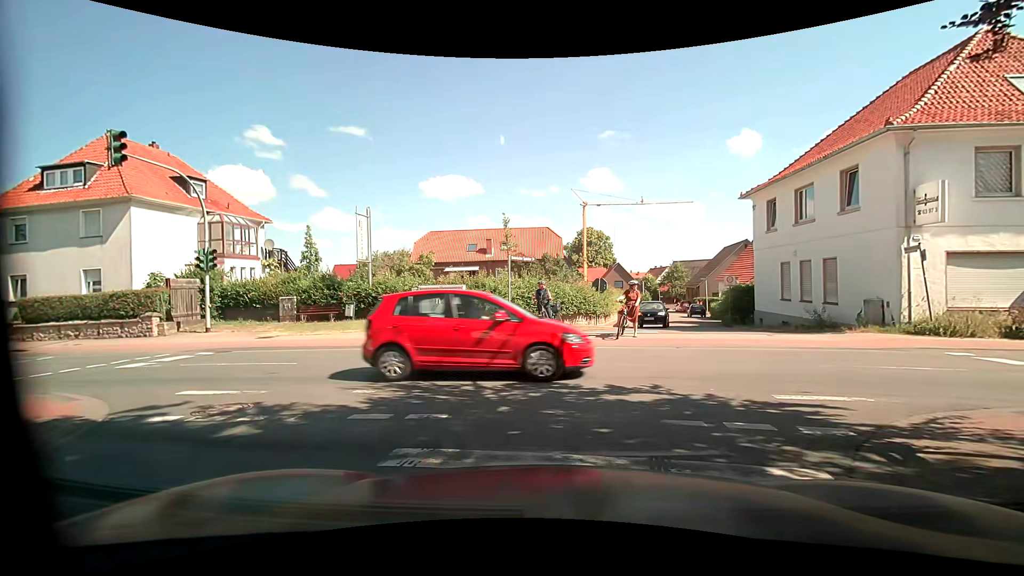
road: residential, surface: asphalt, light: Day
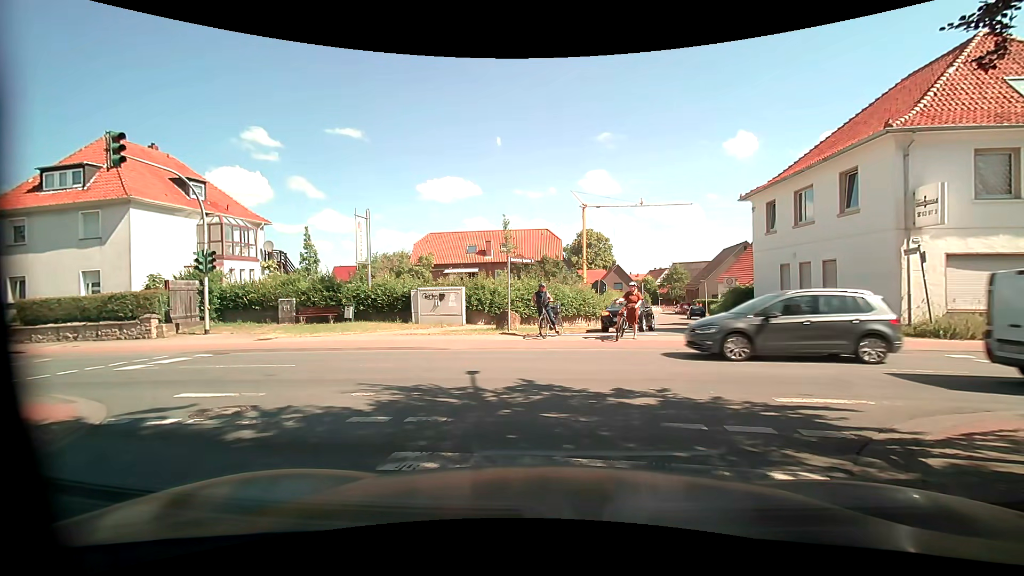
(0.0, +0.1) m; 0°
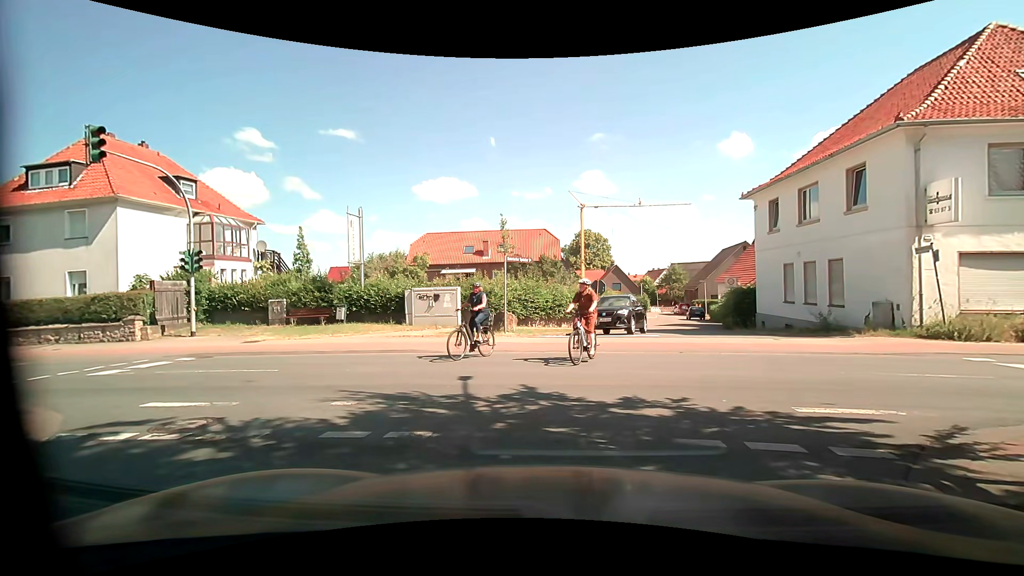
(0.0, +0.6) m; 0°
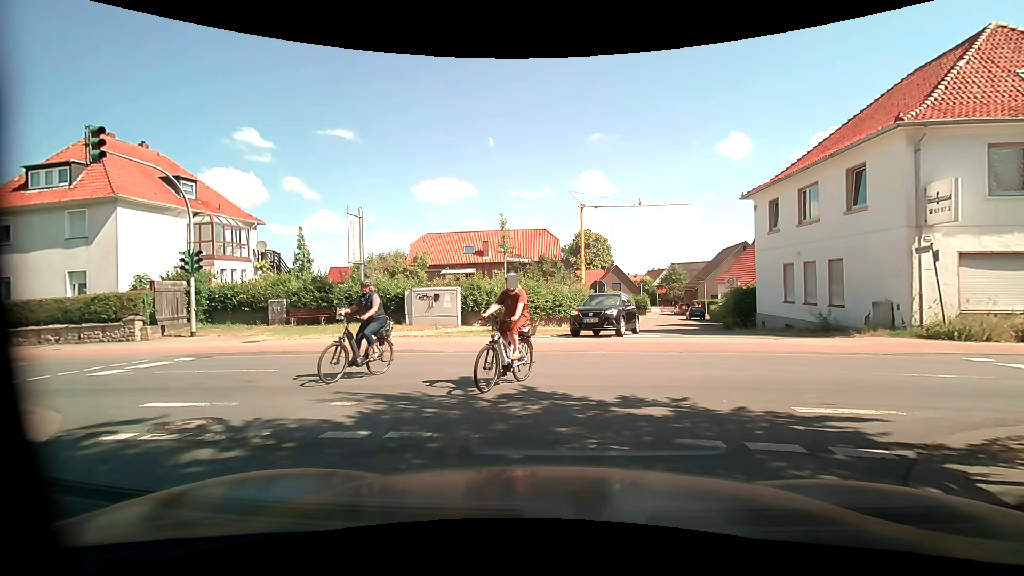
(0.0, 0.0) m; 0°
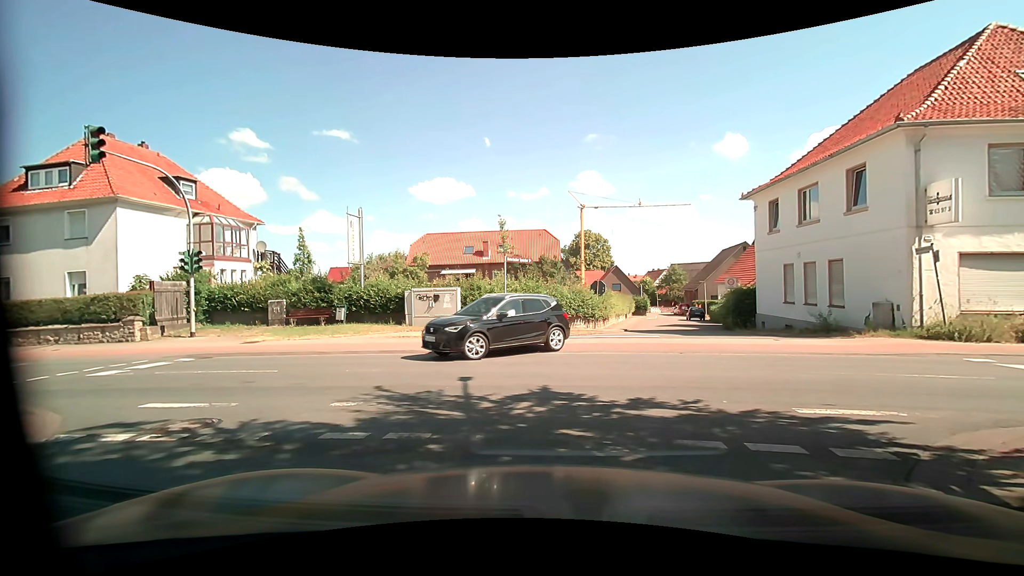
(0.0, 0.0) m; 0°
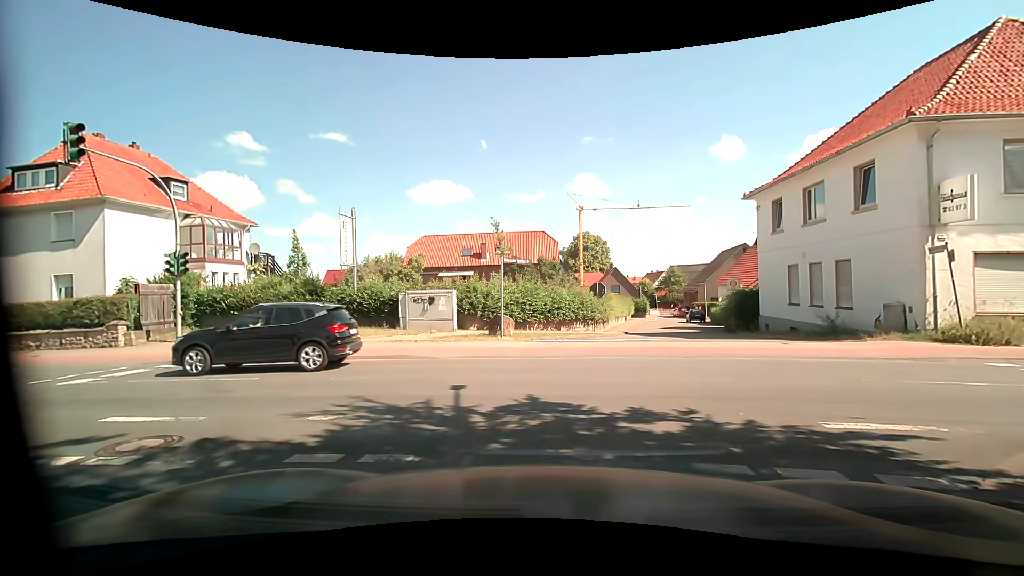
(0.0, +0.6) m; 0°
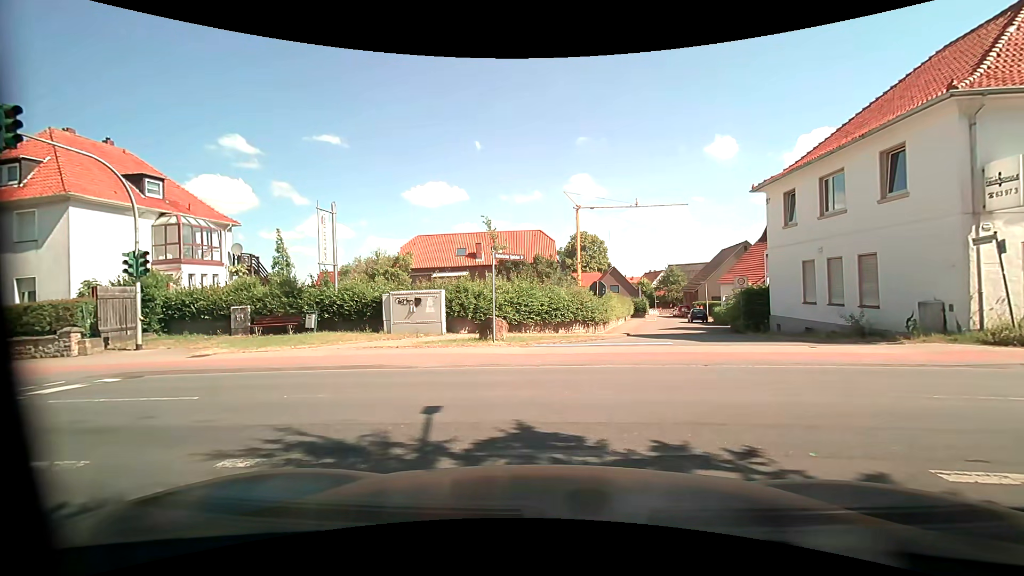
(0.0, +1.7) m; 0°
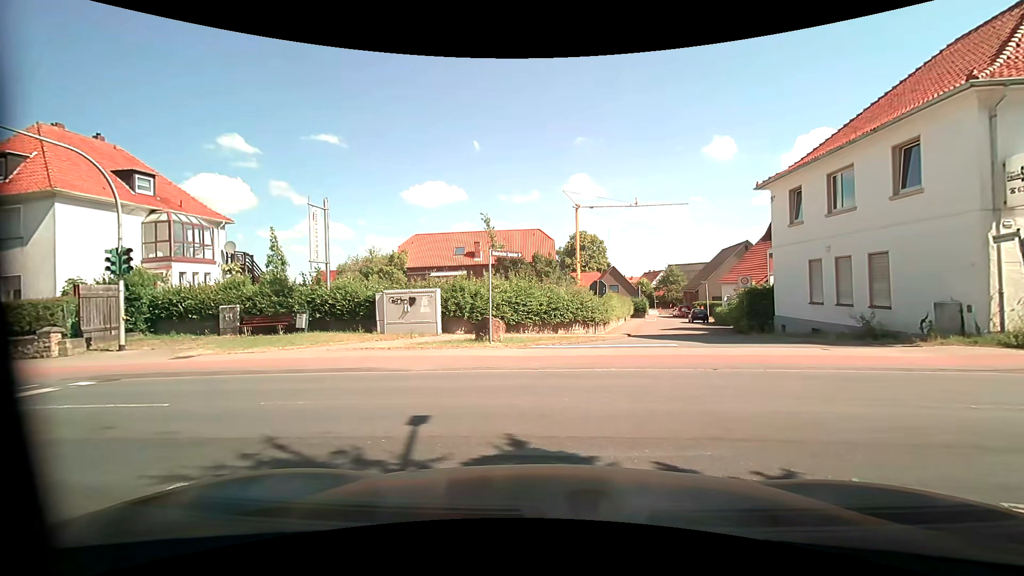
(0.0, +0.6) m; 0°
